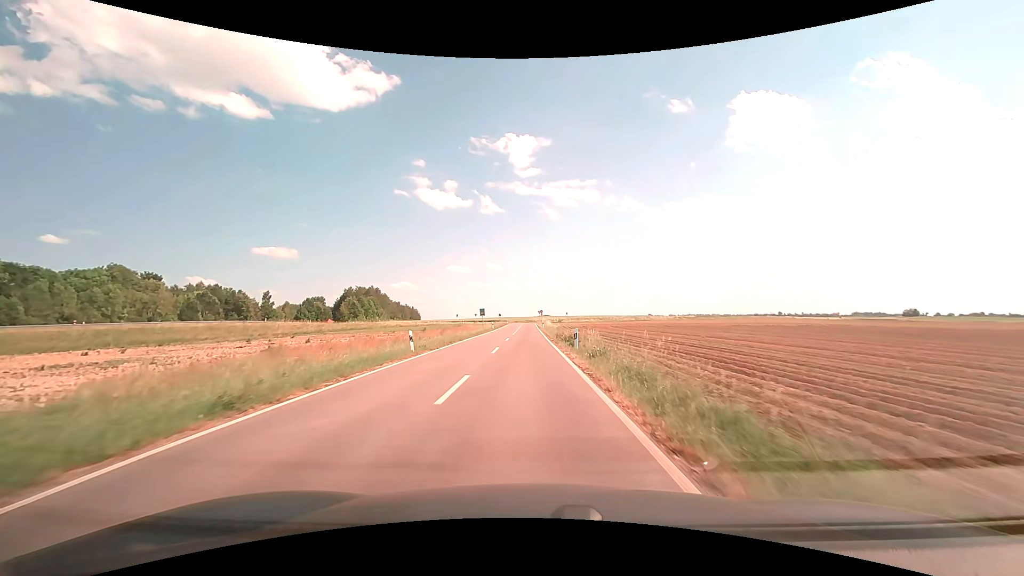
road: unclassified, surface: asphalt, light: Day
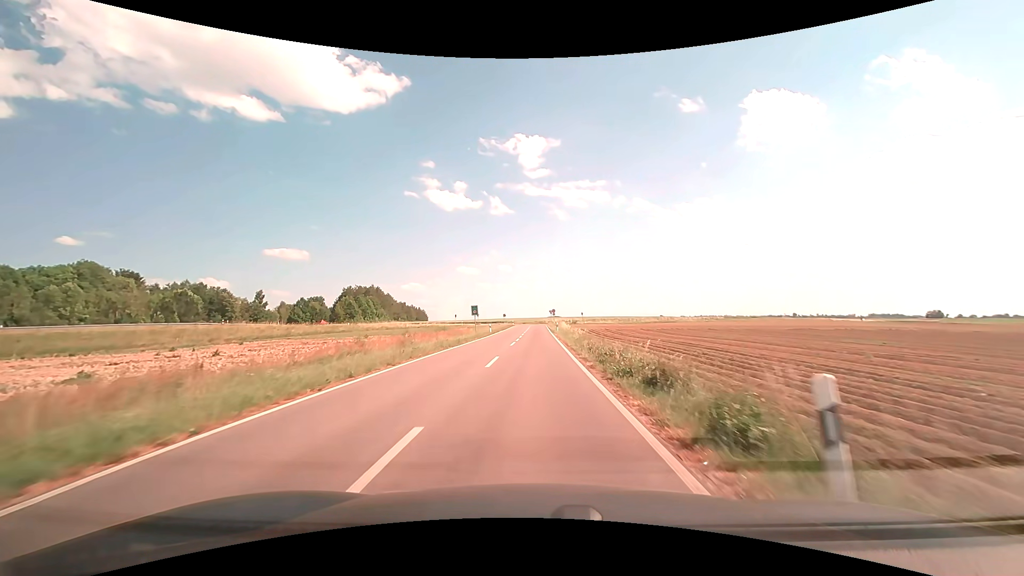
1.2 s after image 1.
(-0.2, +17.9) m; -1°
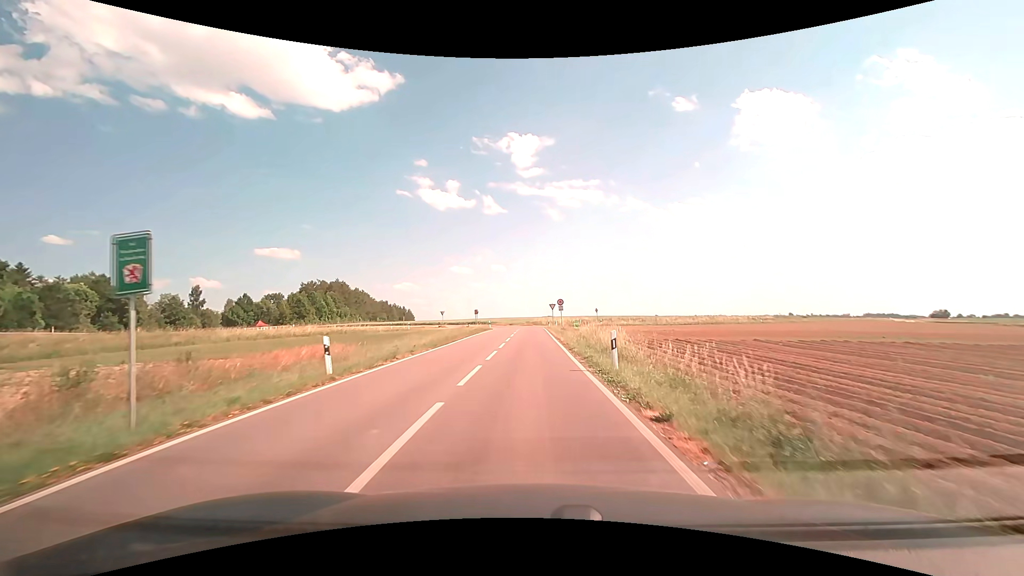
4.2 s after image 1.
(+0.2, +40.7) m; +1°
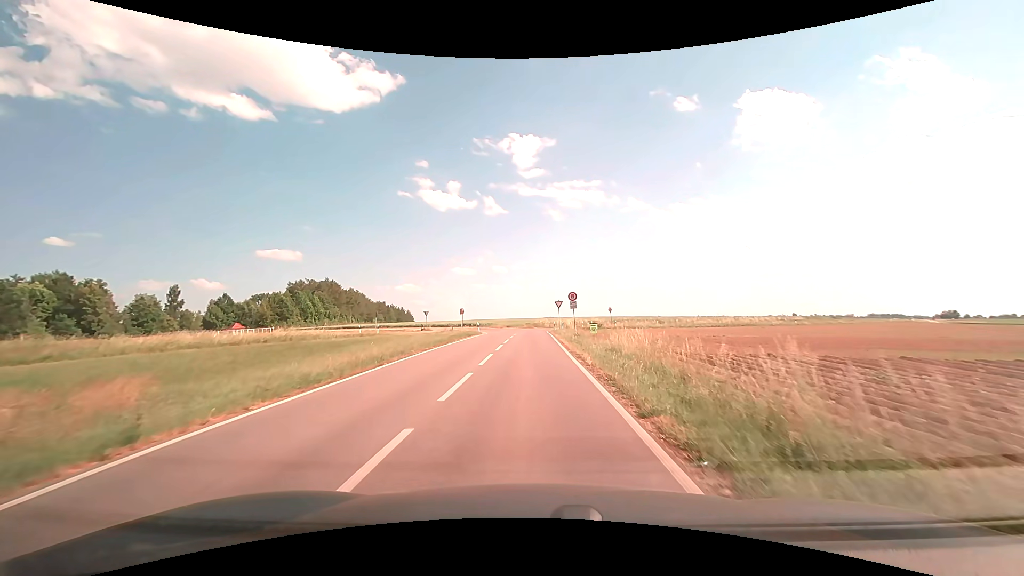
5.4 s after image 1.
(0.0, +13.6) m; 0°
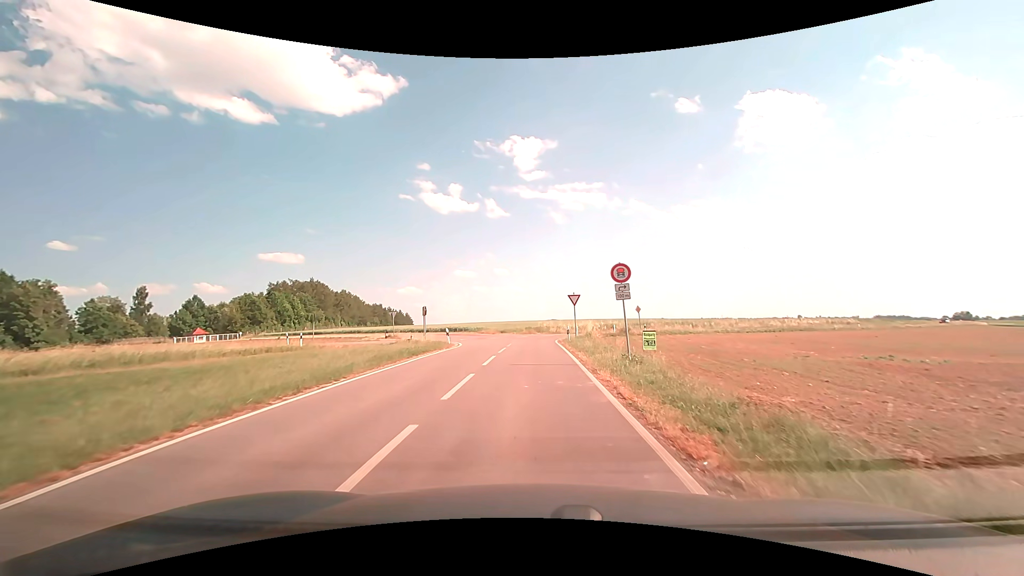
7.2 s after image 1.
(0.0, +17.7) m; 0°
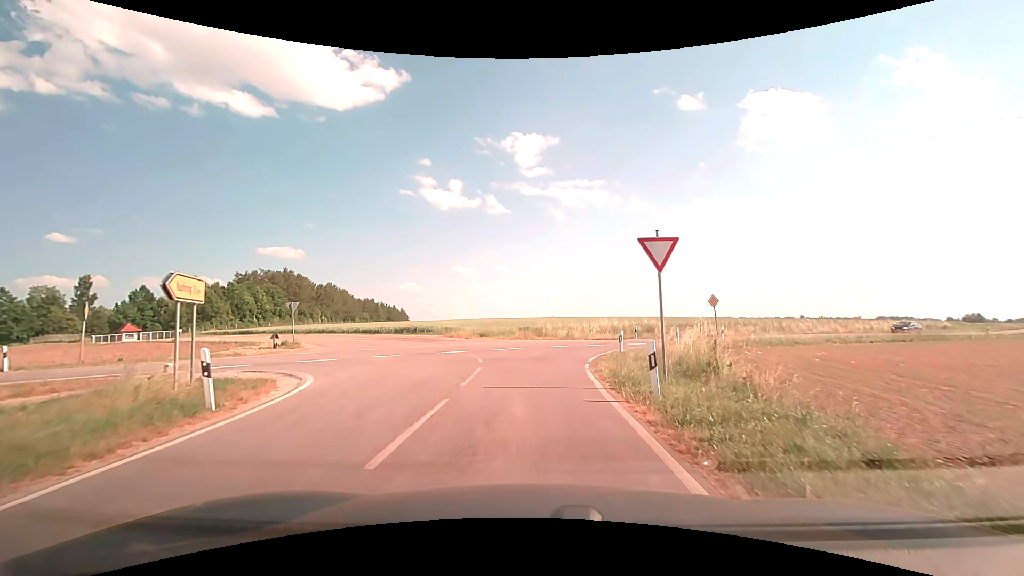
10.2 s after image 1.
(0.0, +22.0) m; 0°
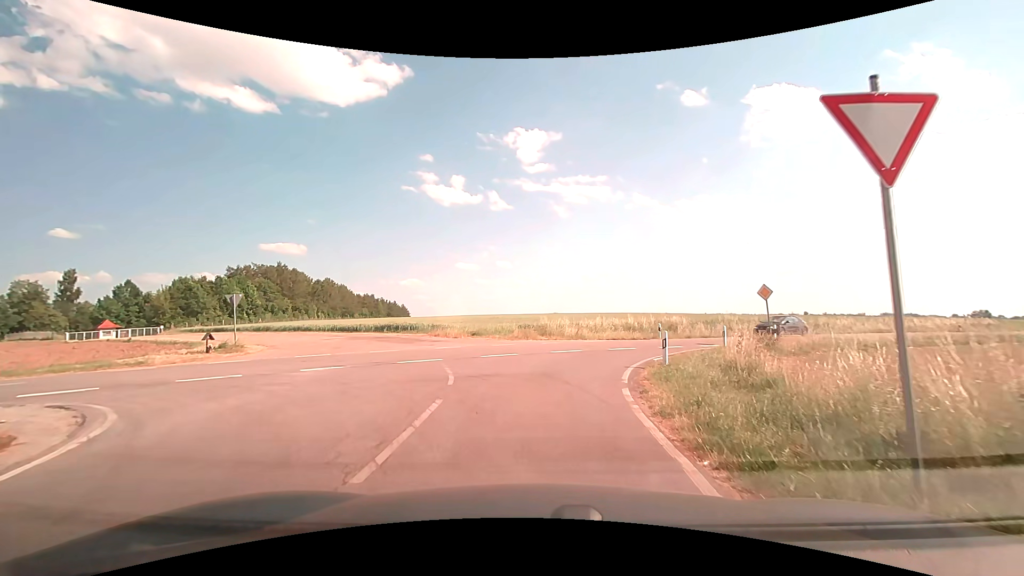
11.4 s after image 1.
(0.0, +6.4) m; +1°
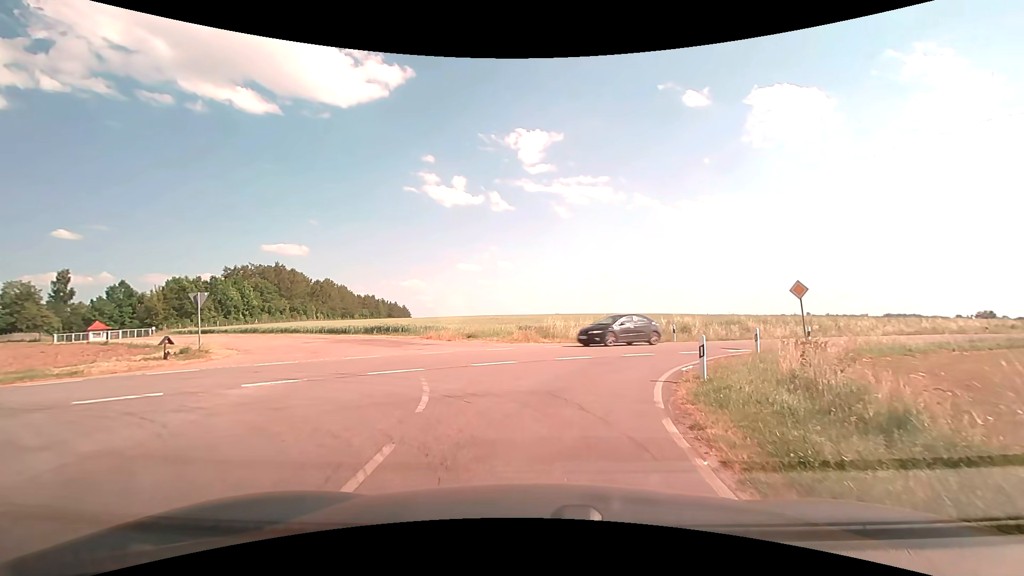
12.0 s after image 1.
(0.0, +2.9) m; 0°
(0, +10) (+2, +20) (+9, +26) (+18, +32) (+26, +37) (+34, +43) (+43, +49) (+51, +54) (+59, +60) (+67, +66) m
